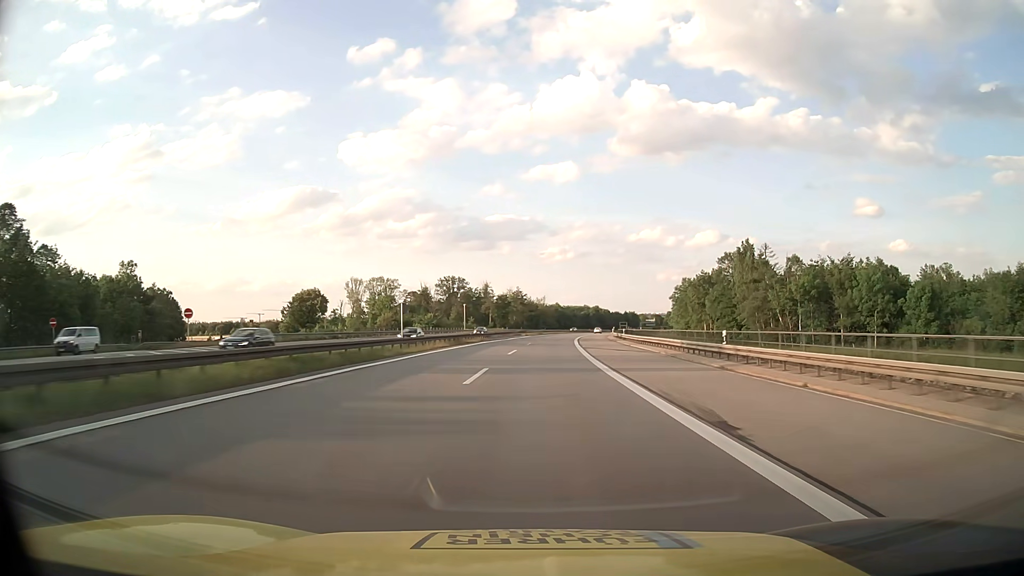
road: motorway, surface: asphalt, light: Day
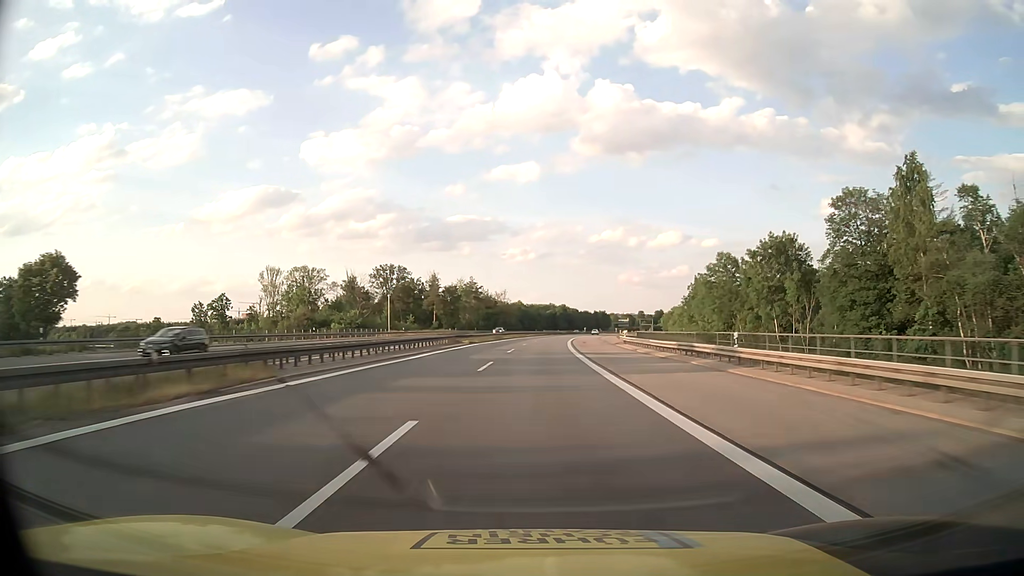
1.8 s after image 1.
(+1.4, +48.4) m; +3°
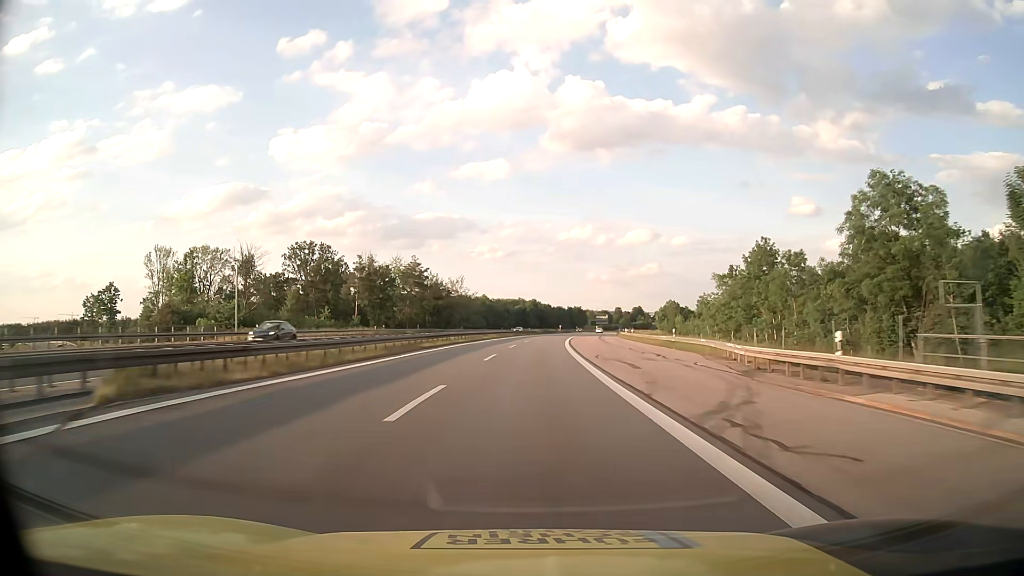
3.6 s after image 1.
(+1.2, +48.4) m; +3°
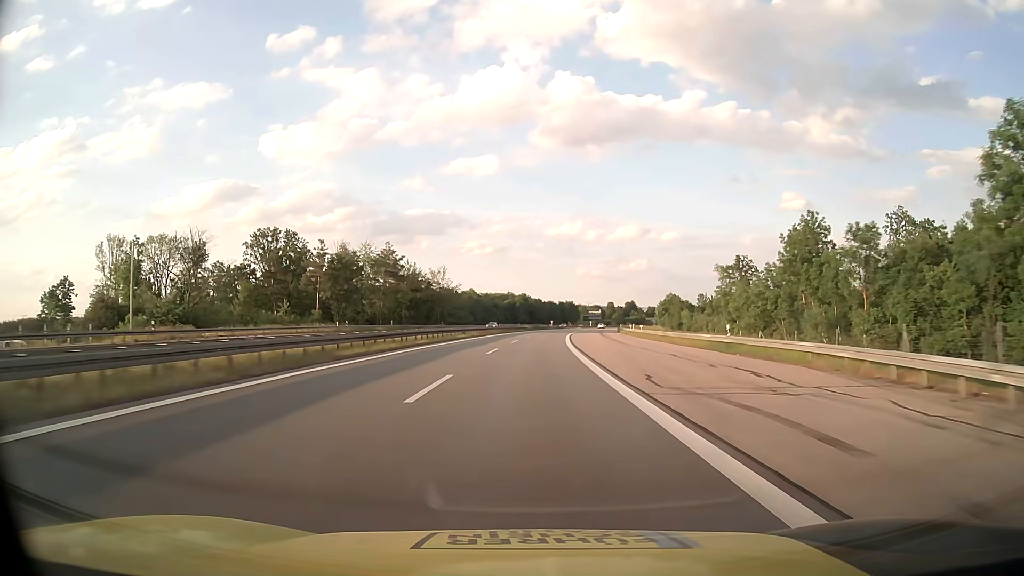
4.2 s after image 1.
(+0.2, +16.2) m; +1°
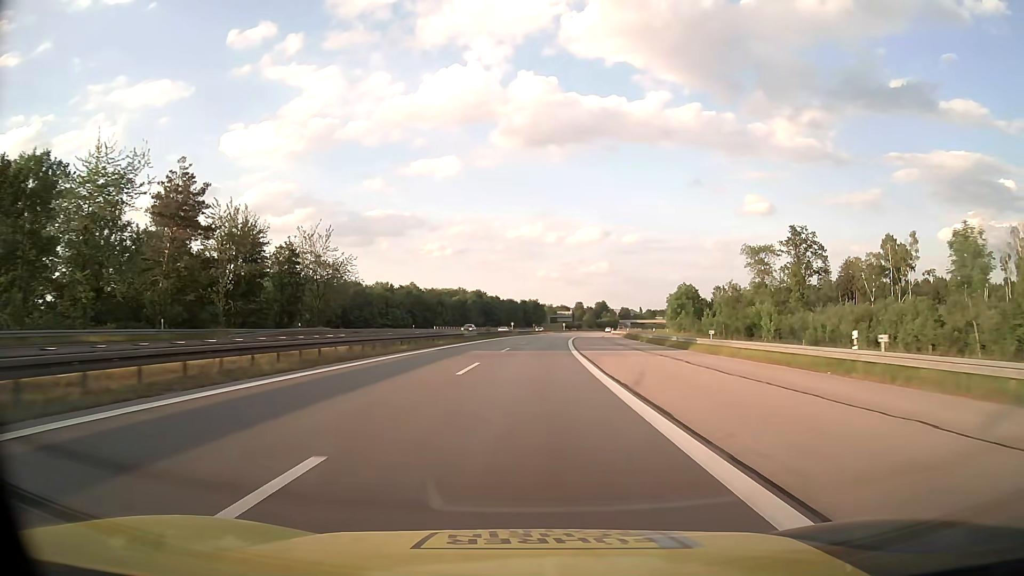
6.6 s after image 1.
(+2.3, +64.6) m; +4°
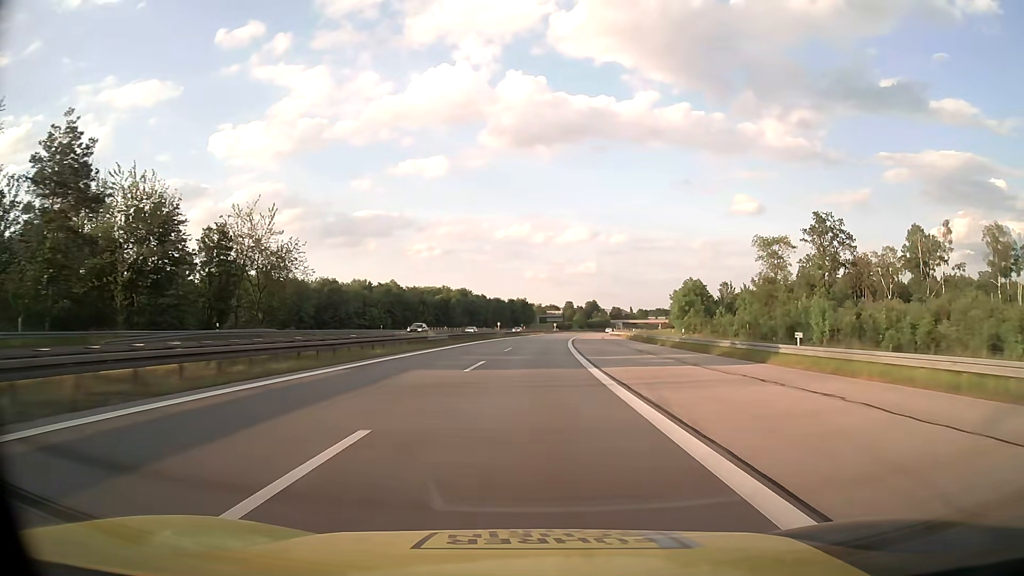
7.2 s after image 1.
(+0.1, +16.2) m; +1°
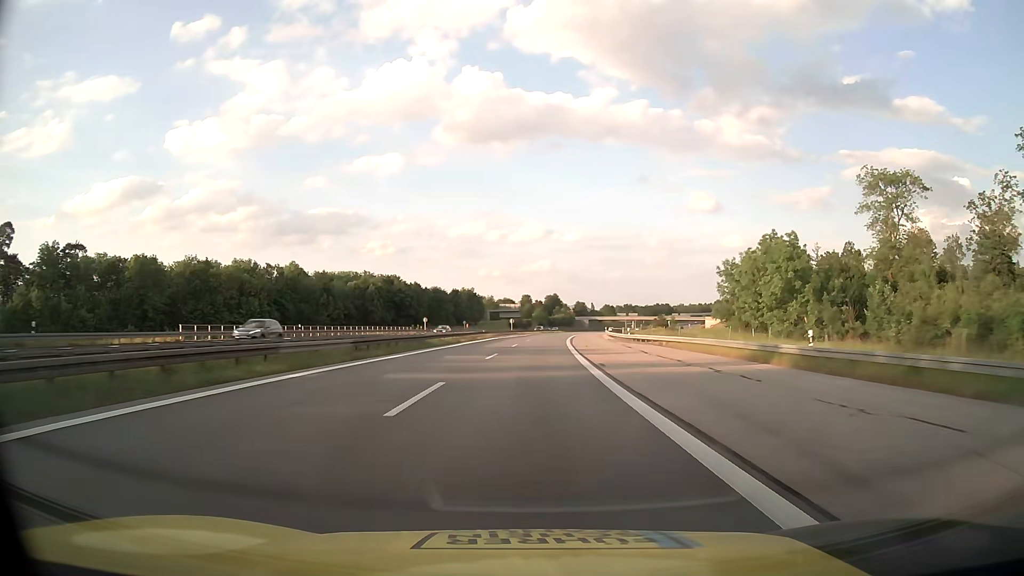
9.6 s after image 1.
(+2.3, +64.7) m; +4°
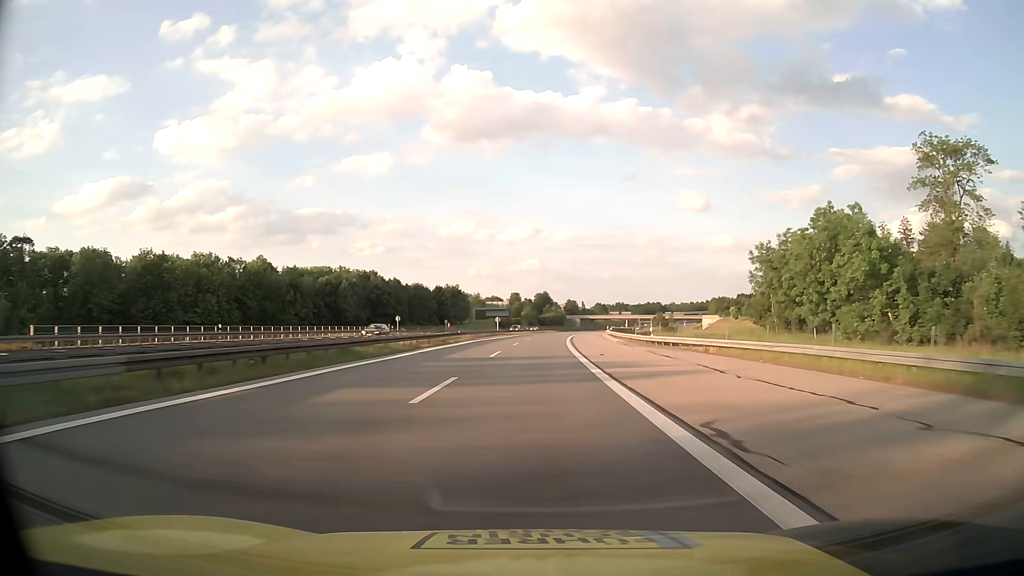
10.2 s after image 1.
(+0.1, +16.2) m; +1°
(0, +10) (0, +20) (0, +30) (+1, +40) (+1, +50) (+2, +60) (+2, +70) (+3, +80) (+4, +90) (+5, +100) m
